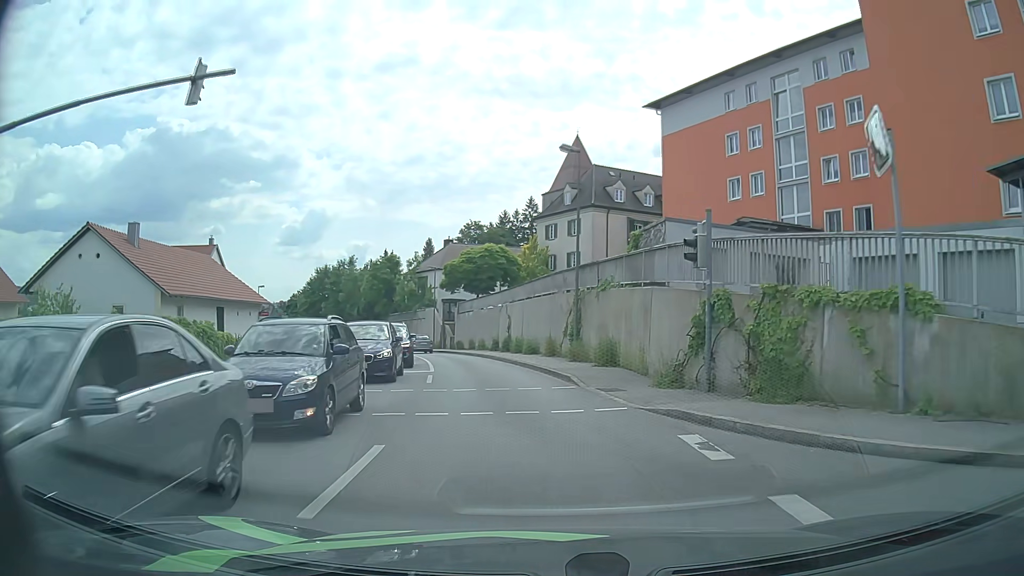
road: tertiary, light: Day
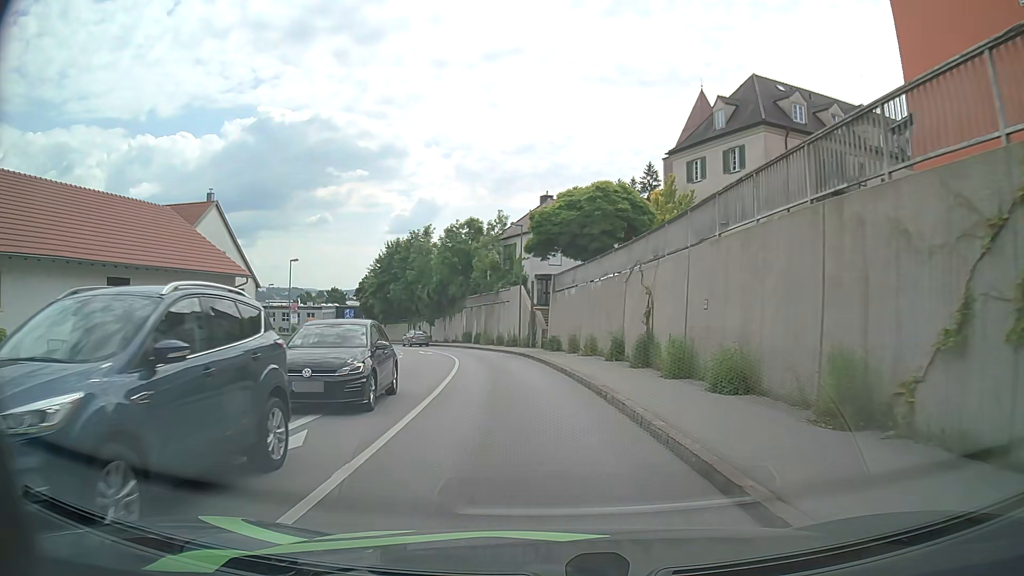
(-1.8, +21.5) m; -10°
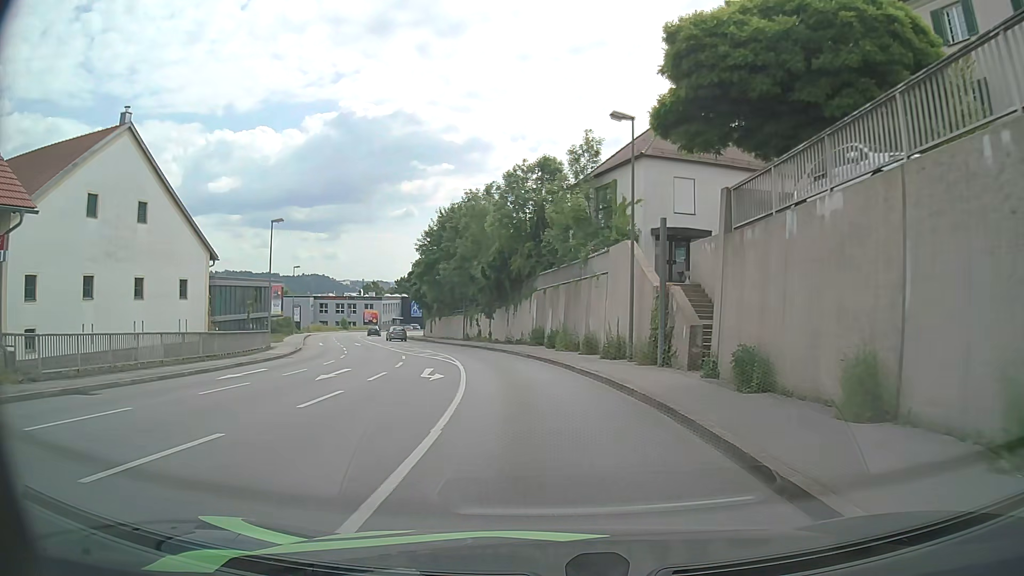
(-1.3, +21.9) m; -7°
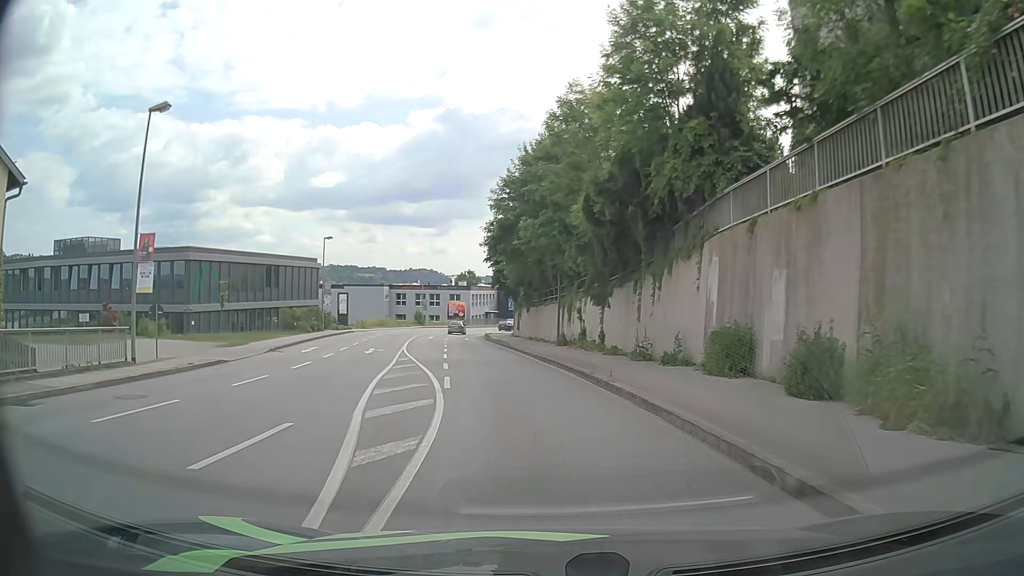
(-1.9, +23.8) m; -10°
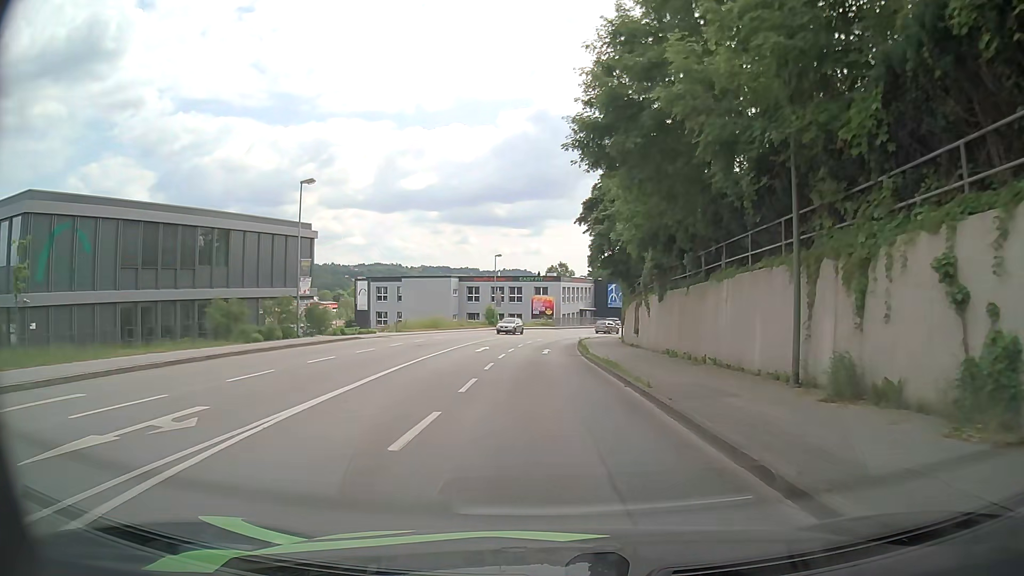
(-1.9, +25.0) m; -8°
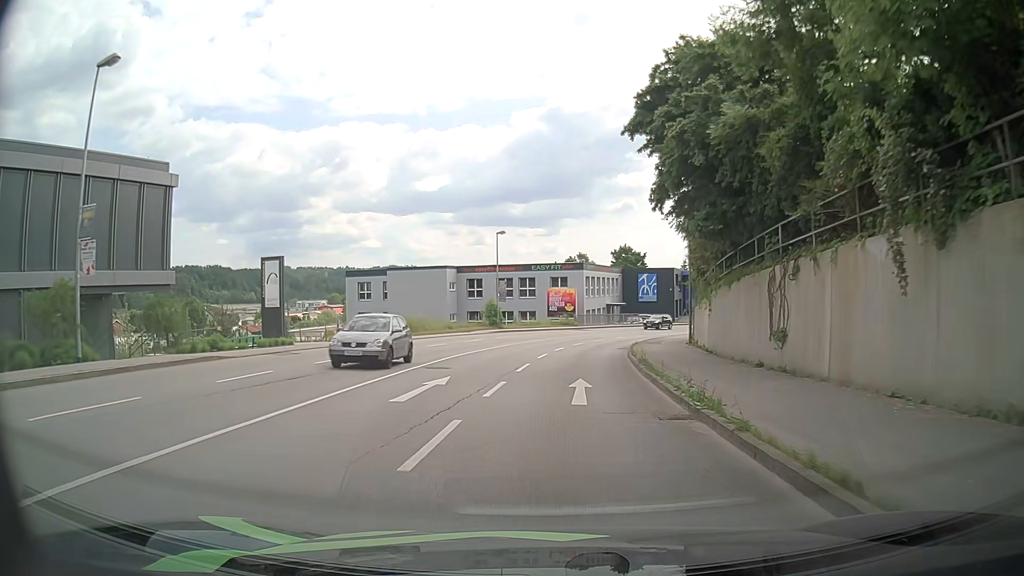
(-0.3, +19.0) m; -1°
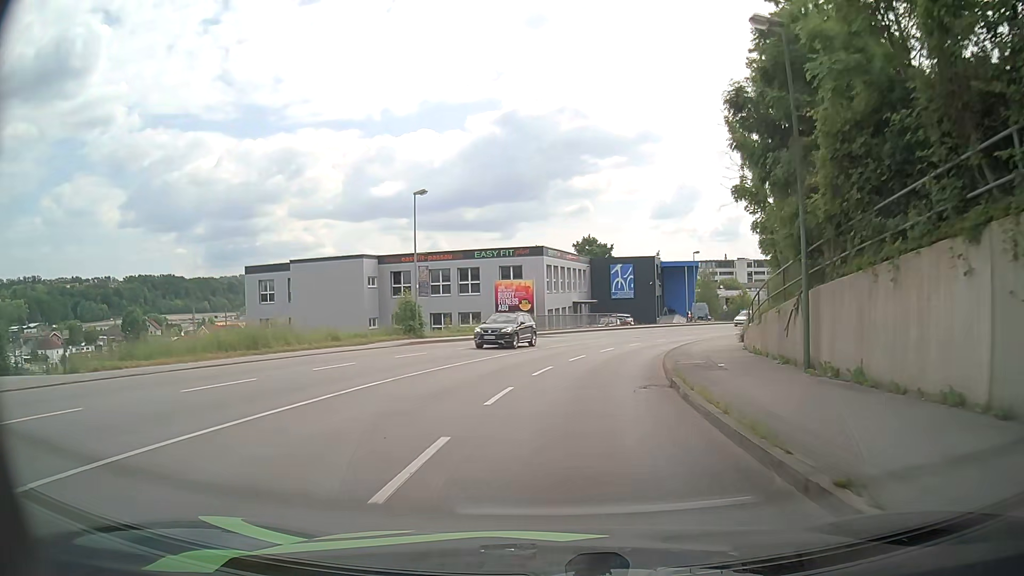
(+0.4, +19.0) m; +3°
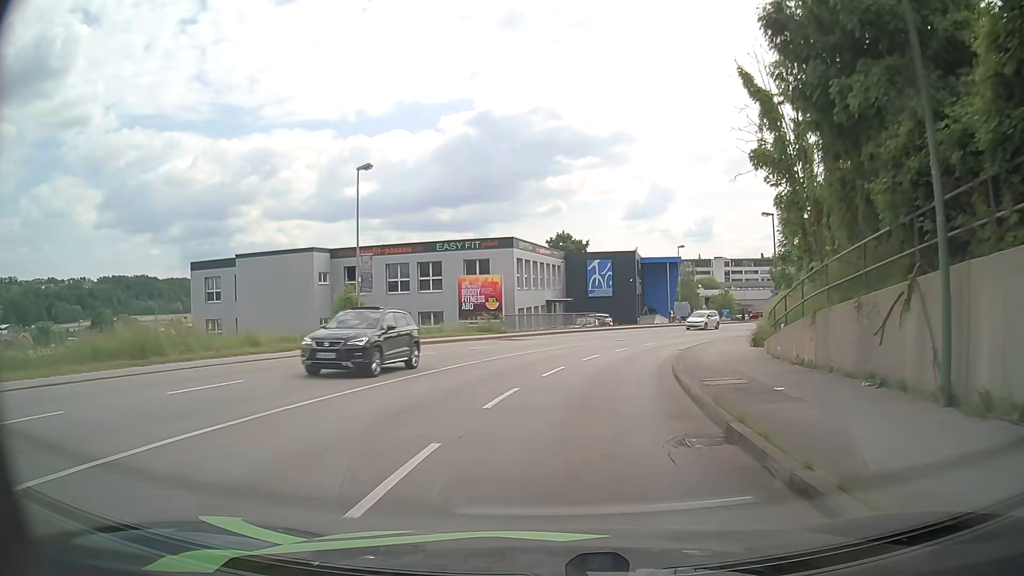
(+0.2, +6.3) m; +3°
(0, +10) (+2, +20) (+4, +30) (+7, +39) (+12, +48) (+17, +56) (+24, +64) (+31, +71) (+39, +77) (+47, +82) m
